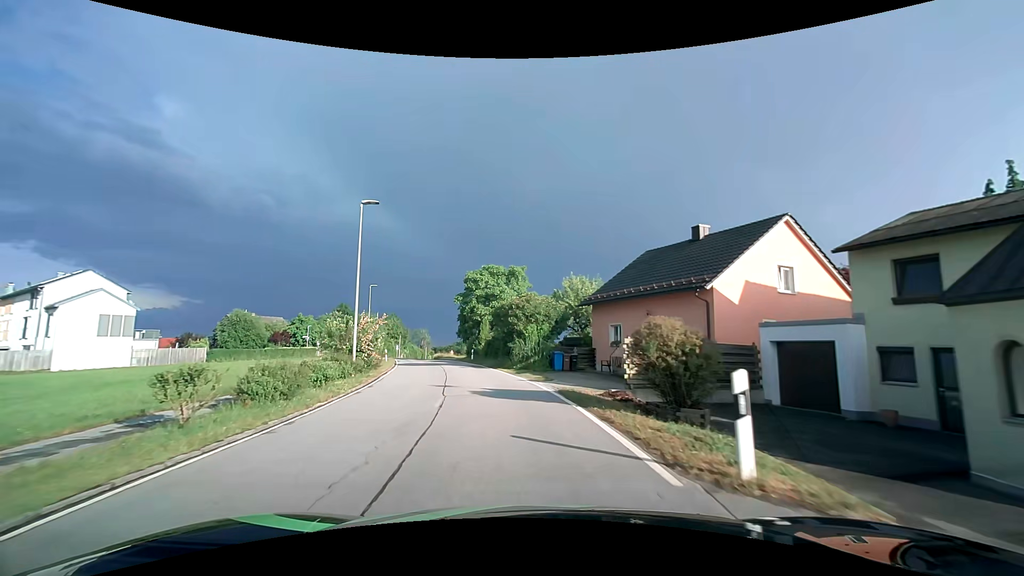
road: tertiary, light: Day
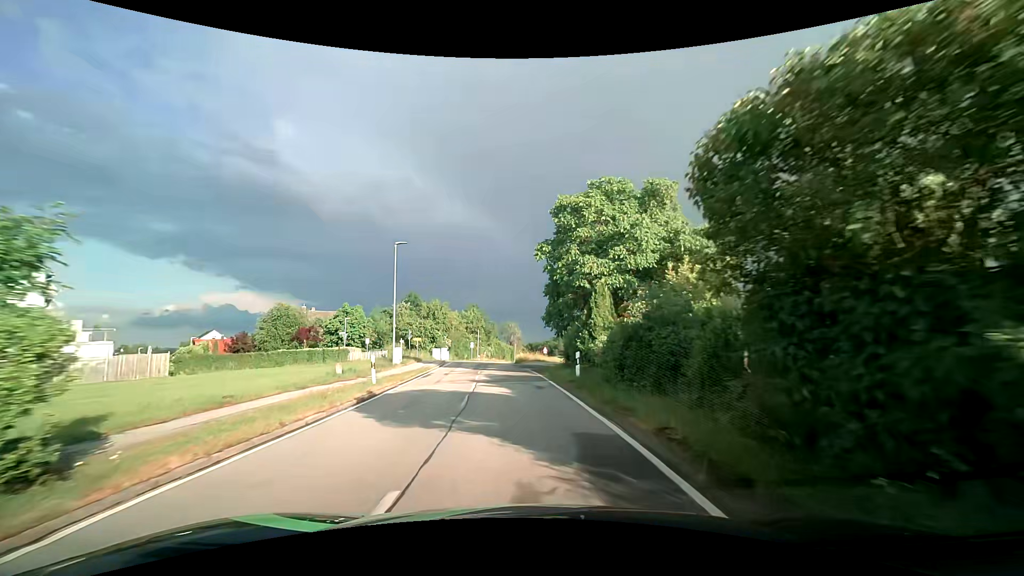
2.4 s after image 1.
(-3.2, +25.4) m; -11°
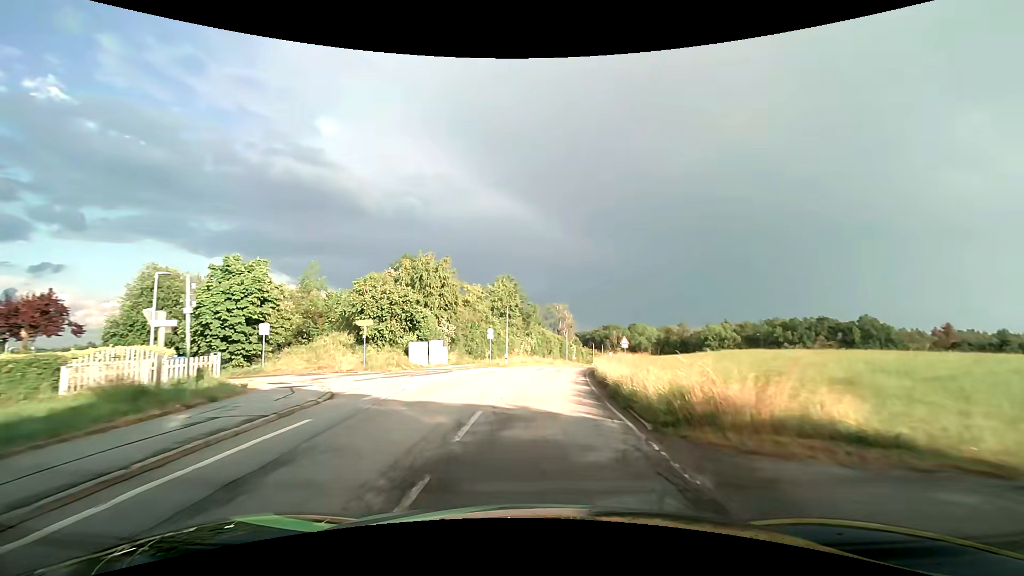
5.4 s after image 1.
(-2.7, +35.9) m; -6°
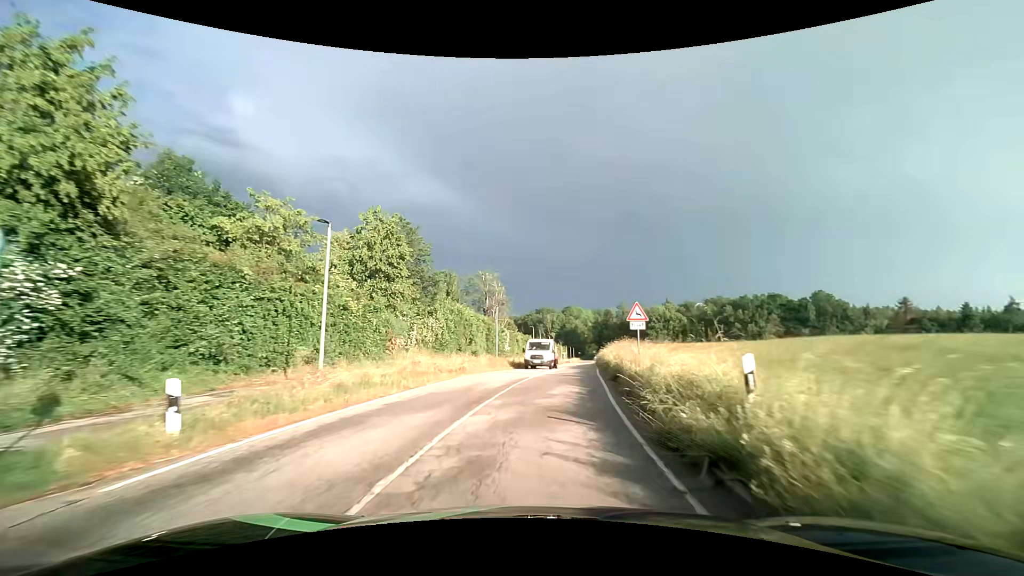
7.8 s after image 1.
(+1.9, +30.1) m; +7°
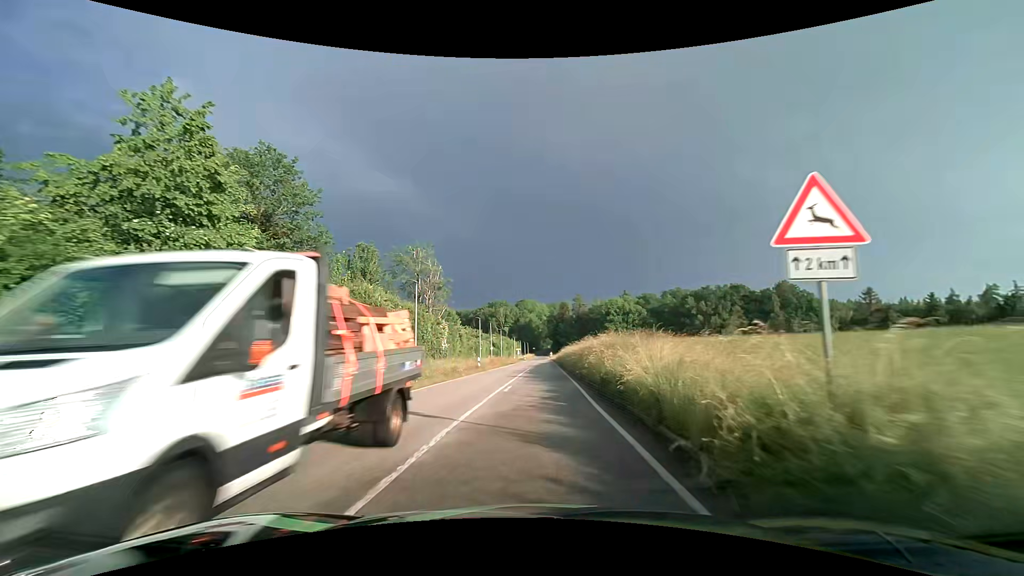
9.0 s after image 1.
(+0.9, +15.5) m; +6°
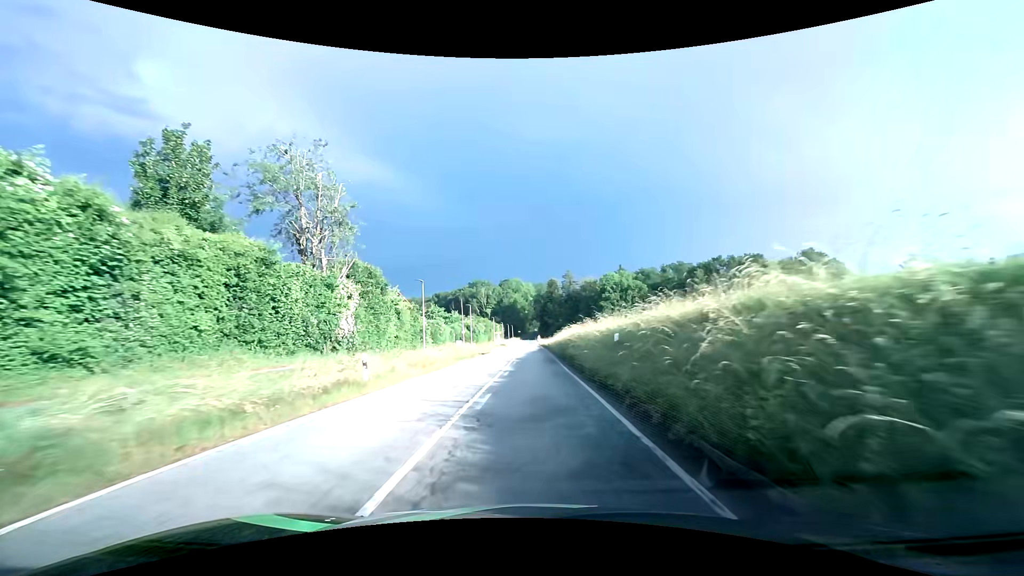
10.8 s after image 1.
(+0.5, +24.5) m; +2°
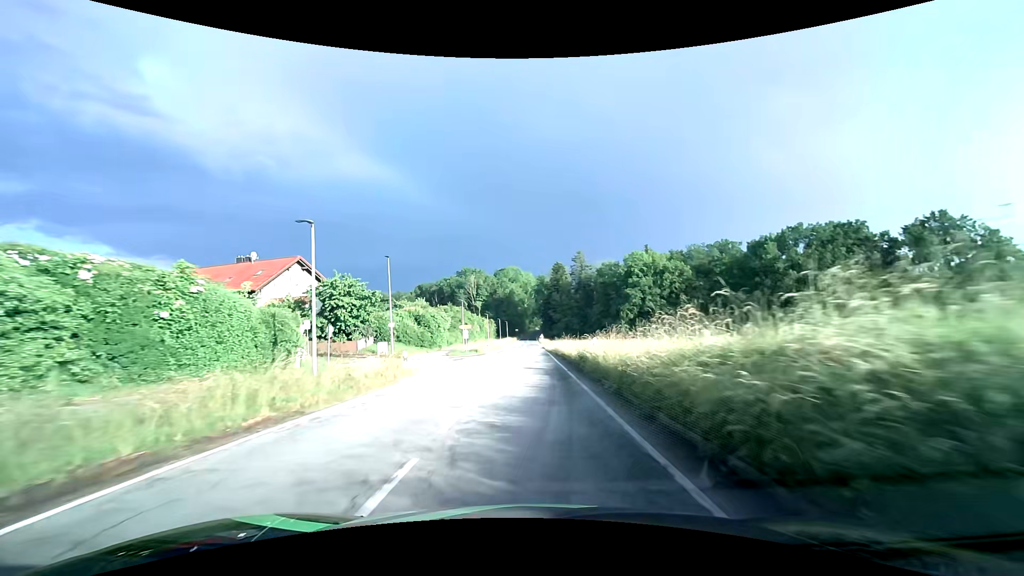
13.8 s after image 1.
(+0.2, +42.5) m; 0°
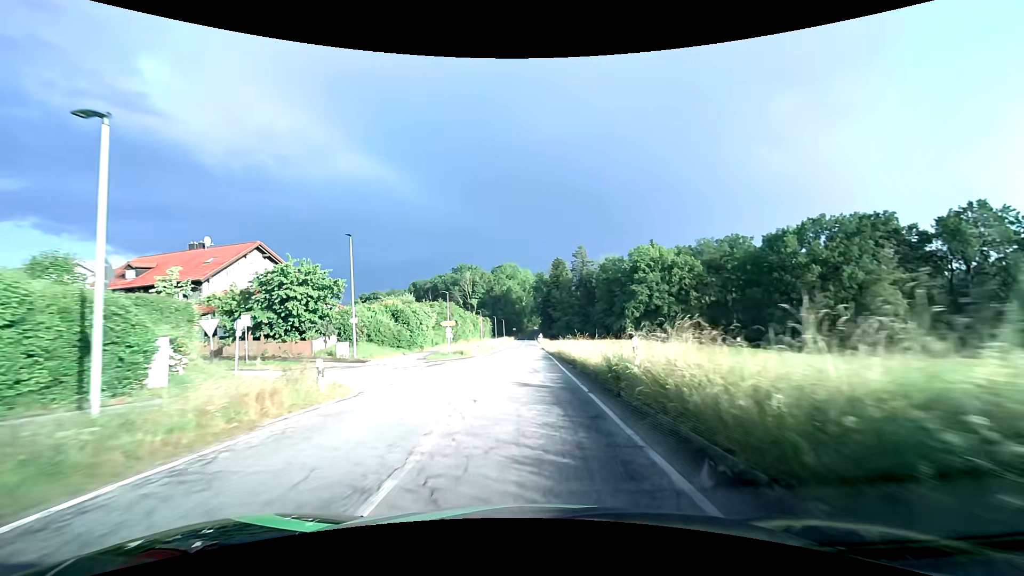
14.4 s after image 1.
(0.0, +8.3) m; 0°
(0, +10) (0, +20) (0, +30) (0, +40) (0, +50) (0, +60) (0, +70) (0, +80) (0, +90) (0, +100) m
